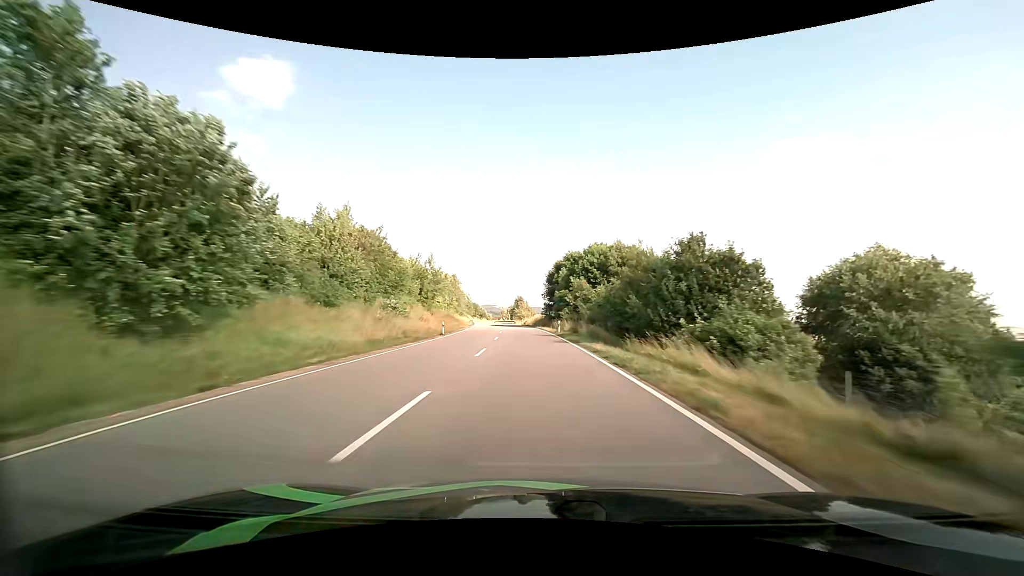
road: primary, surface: asphalt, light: Day
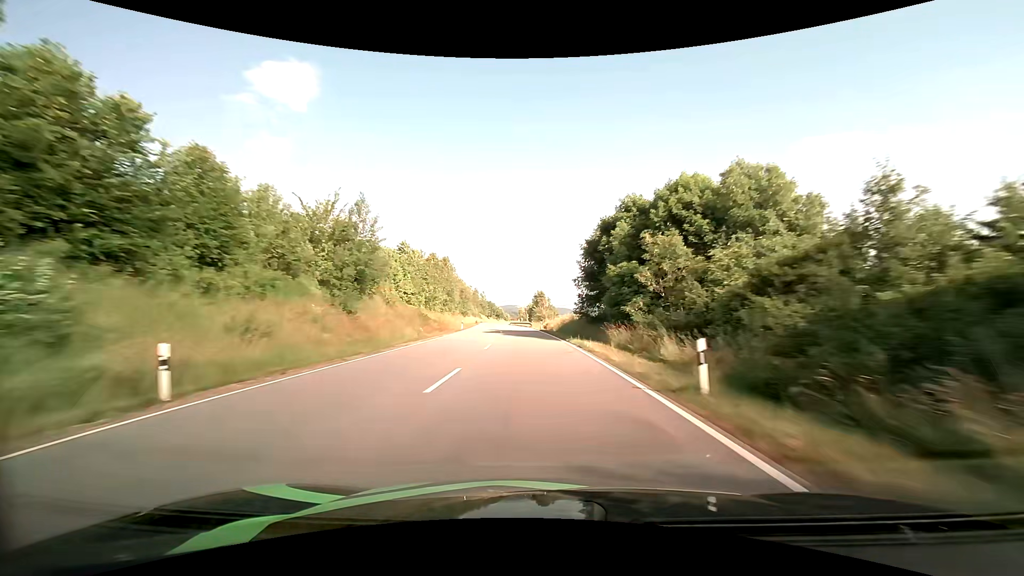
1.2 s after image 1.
(-0.7, +32.1) m; -2°
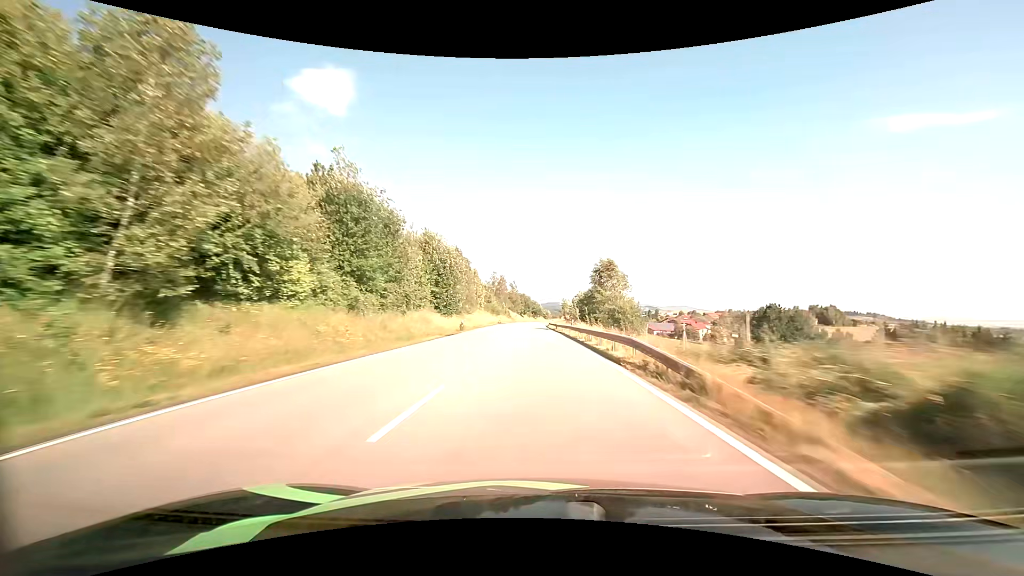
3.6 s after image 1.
(-2.9, +63.7) m; -5°
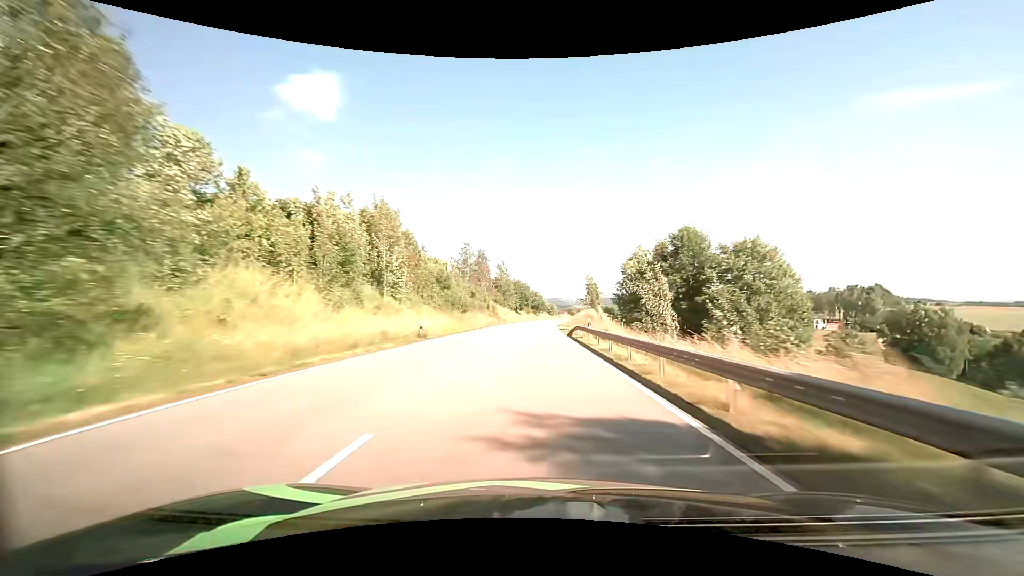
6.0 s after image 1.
(-0.5, +64.1) m; 0°
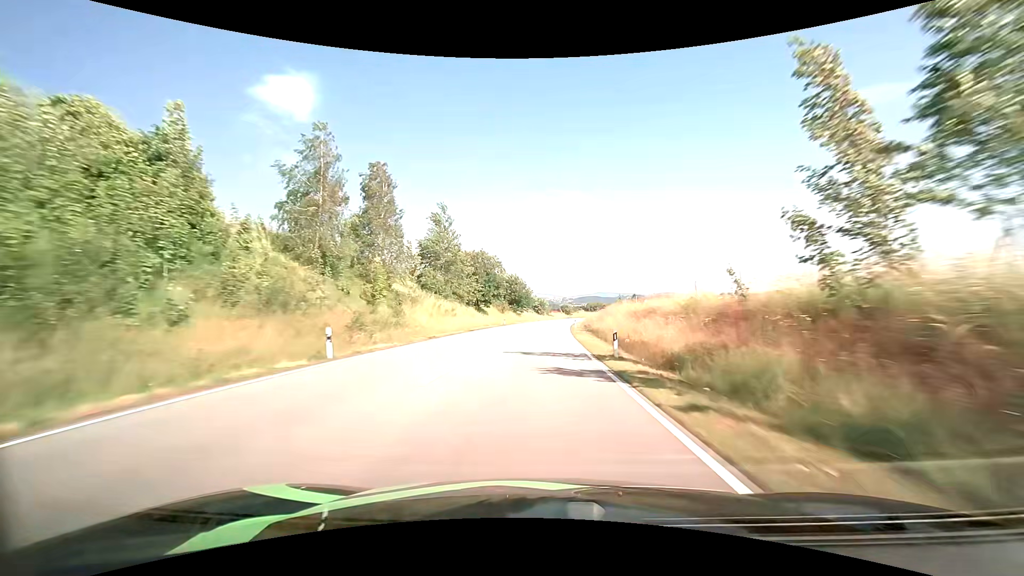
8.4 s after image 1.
(+0.6, +64.1) m; +1°
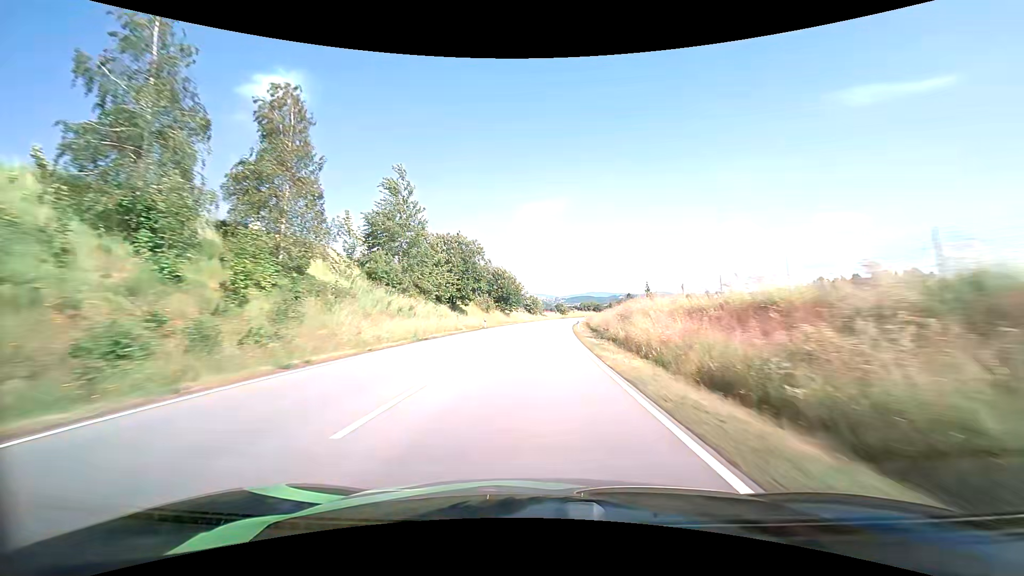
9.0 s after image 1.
(+0.1, +15.9) m; +1°
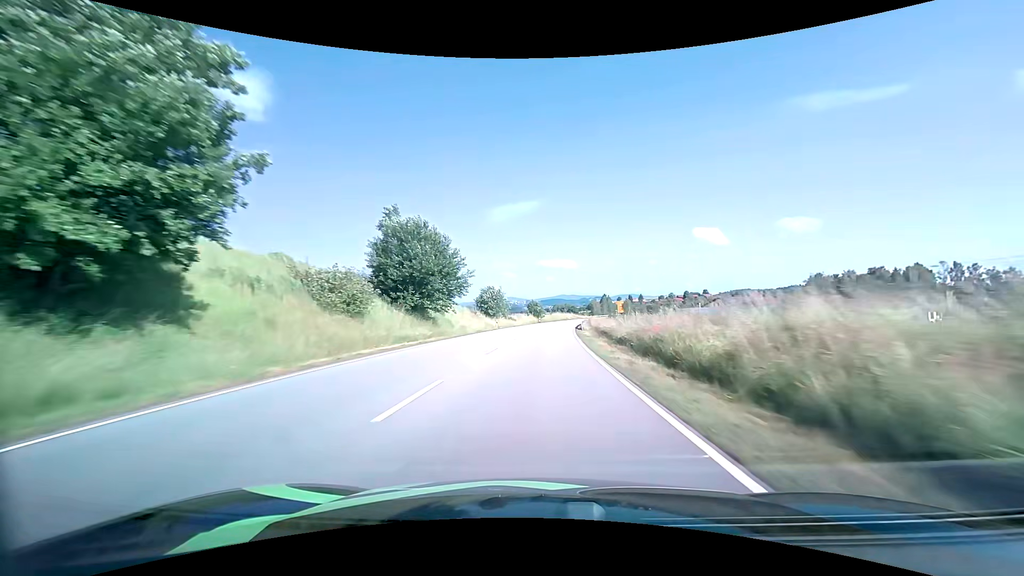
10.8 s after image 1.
(+1.3, +47.3) m; +3°
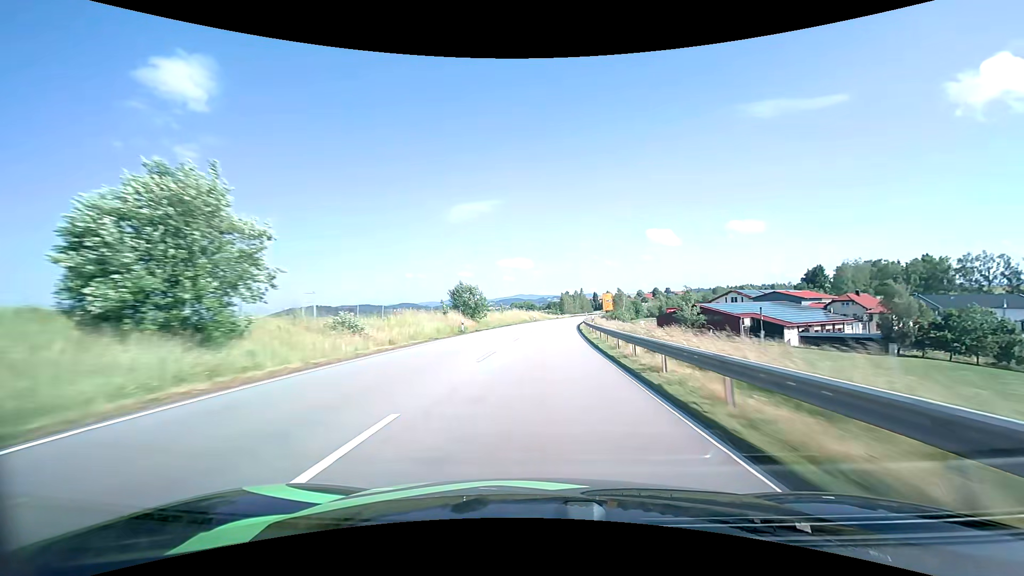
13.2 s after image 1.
(+2.9, +63.6) m; +5°
(0, +10) (0, +20) (+1, +30) (+1, +40) (+2, +50) (+2, +60) (+3, +70) (+4, +80) (+5, +90) (+7, +100) m
